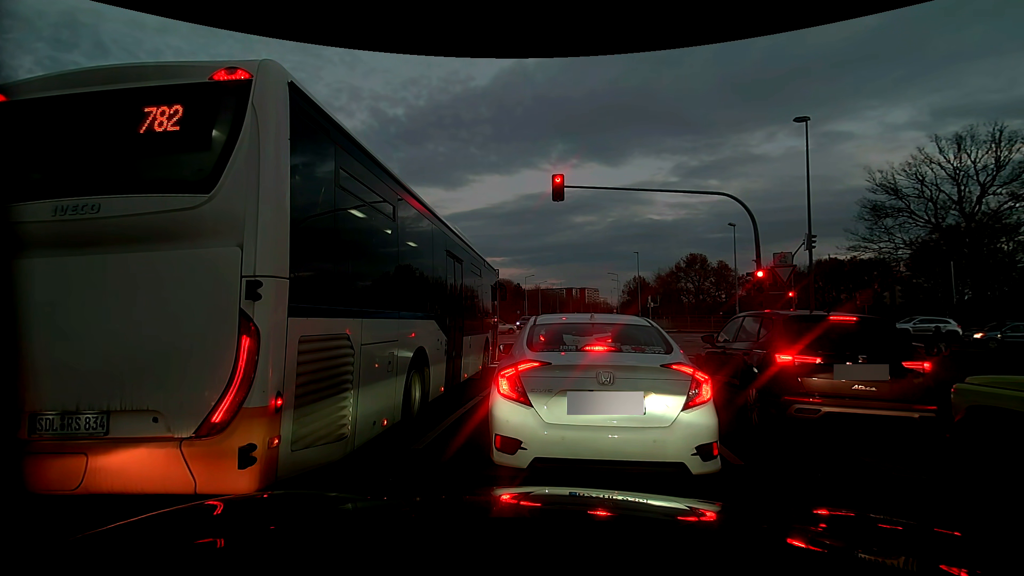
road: residential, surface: asphalt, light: Dusk
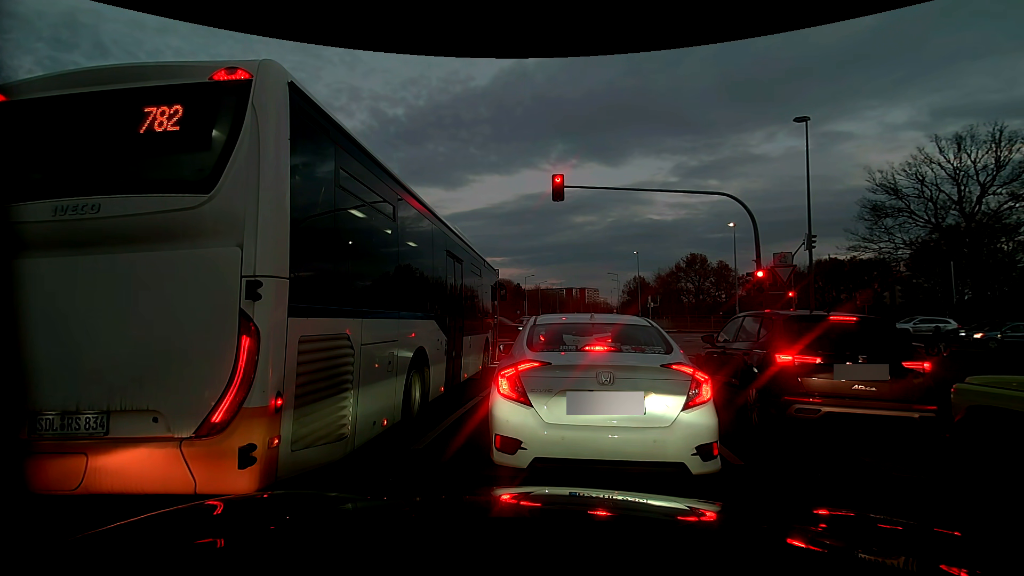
(0.0, 0.0) m; 0°
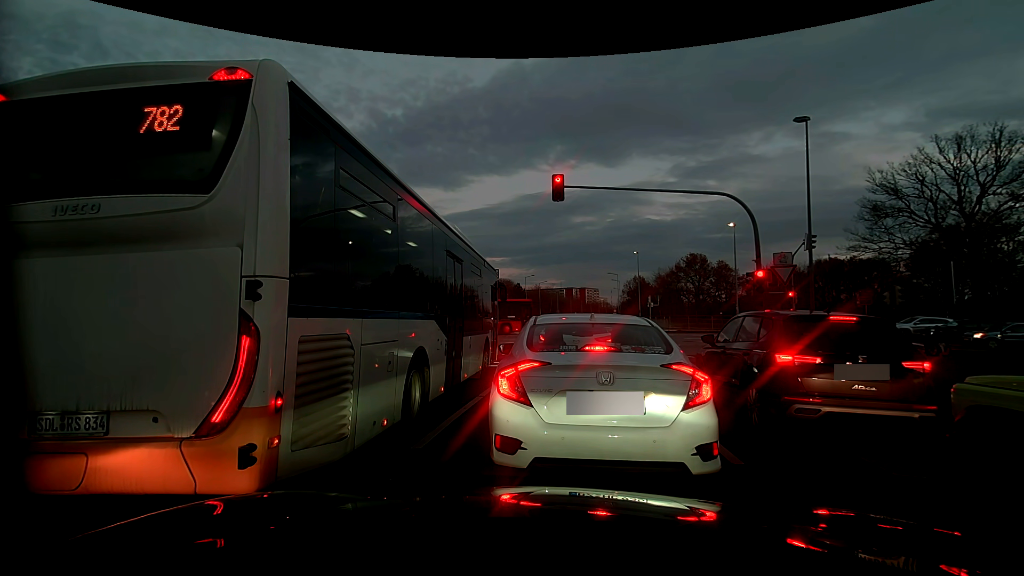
(0.0, 0.0) m; 0°
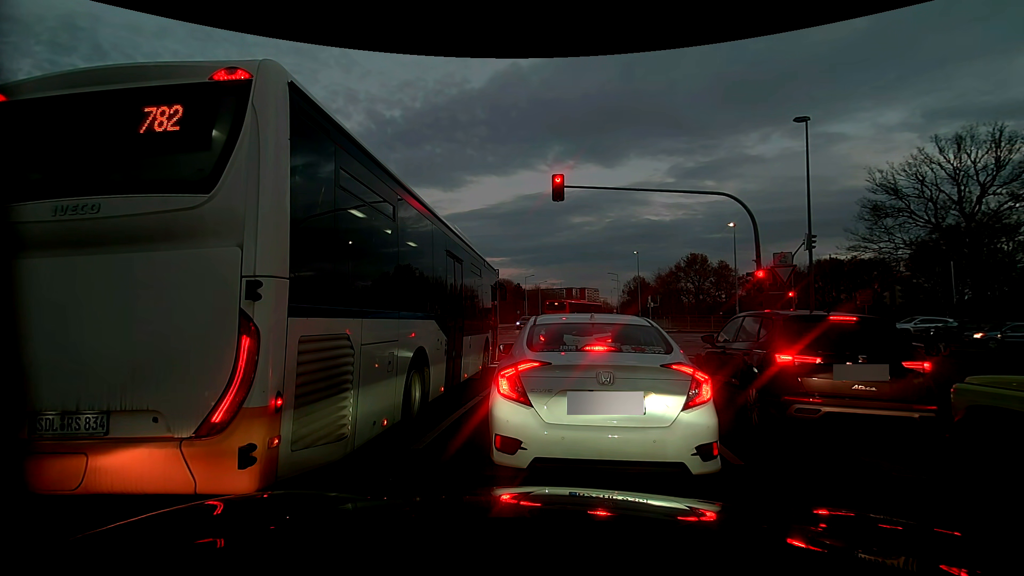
(0.0, 0.0) m; 0°
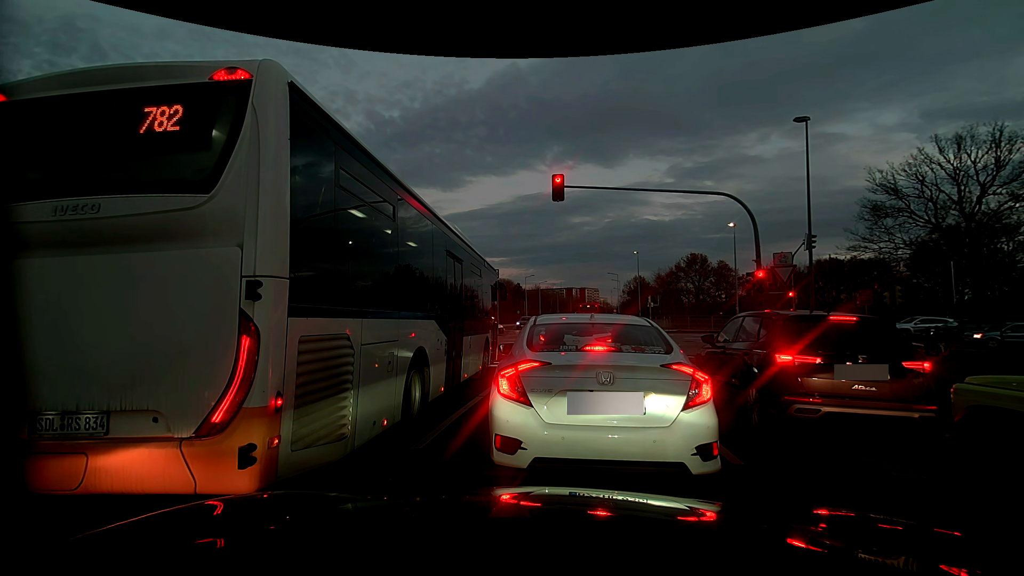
(0.0, 0.0) m; 0°
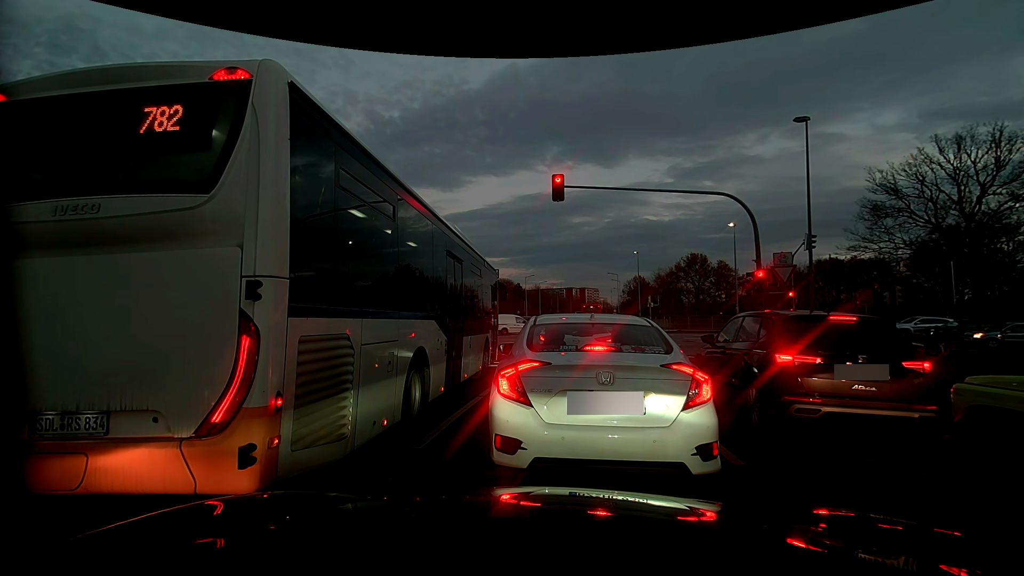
(0.0, 0.0) m; 0°
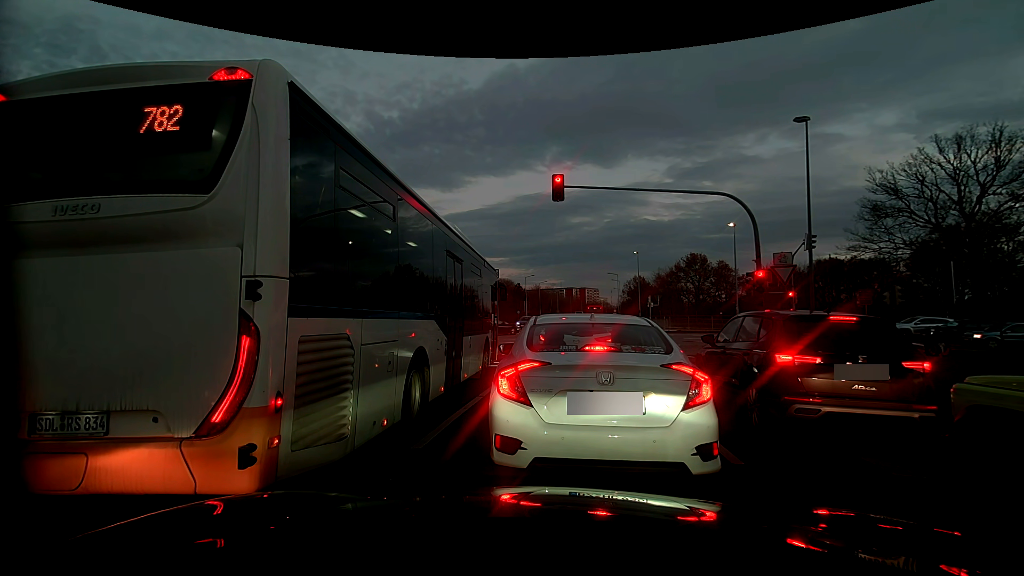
(0.0, 0.0) m; 0°
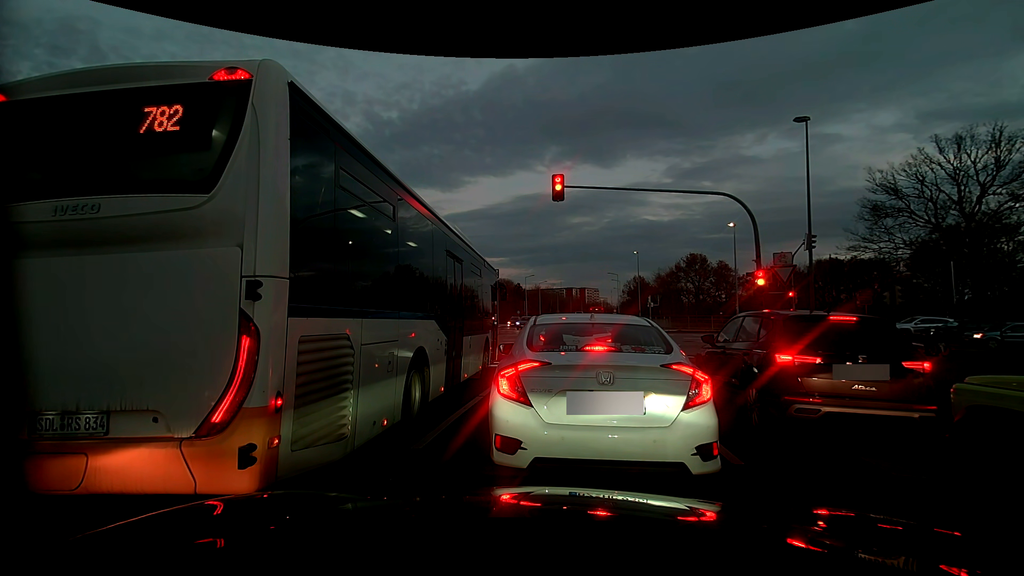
(0.0, 0.0) m; 0°
(+1, +10) (+2, +20) (+4, +30) (+5, +40) (+7, +50) (+8, +59) (+10, +69) (+12, +79) (+13, +89) (+15, +99) m
